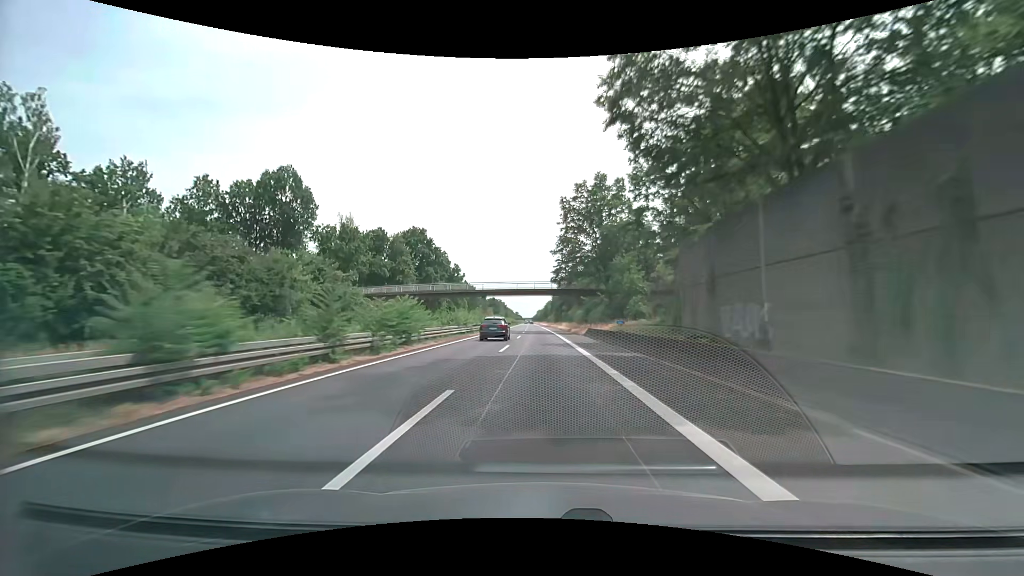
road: trunk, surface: asphalt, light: Day
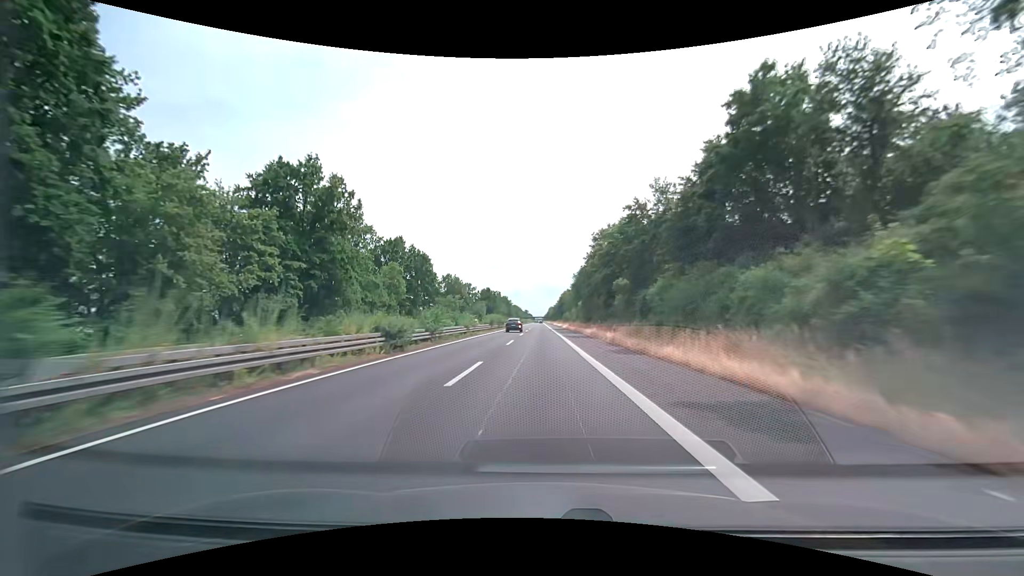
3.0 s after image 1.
(-0.9, +83.1) m; -1°
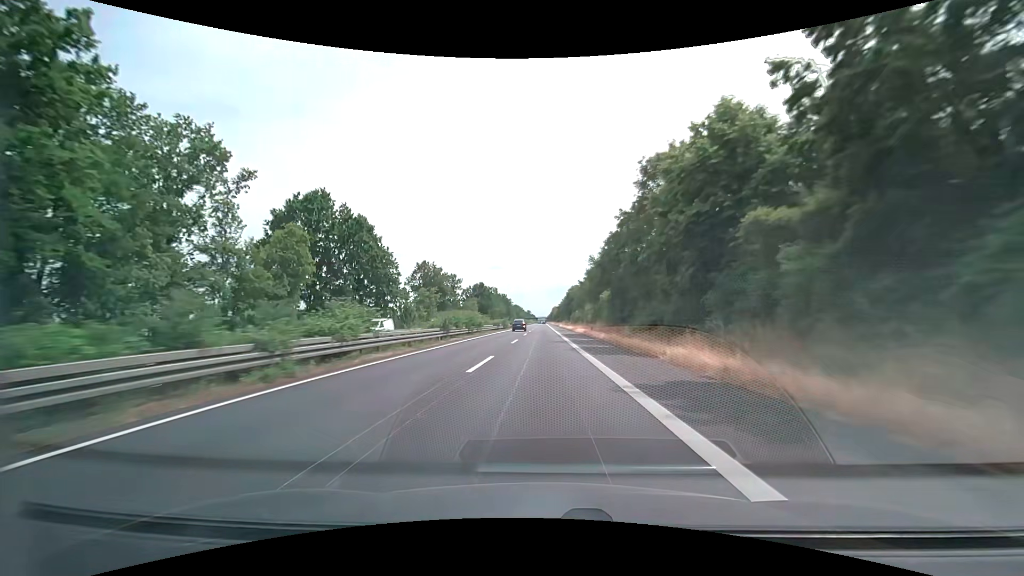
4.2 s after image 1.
(-0.1, +33.2) m; 0°
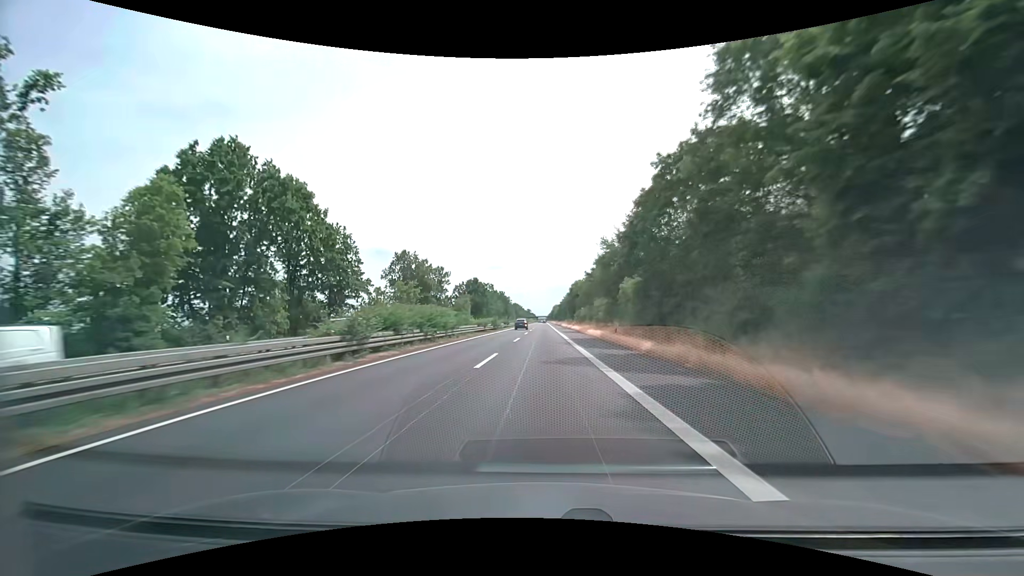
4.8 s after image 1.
(0.0, +16.6) m; 0°
(0, +10) (0, +20) (0, +30) (0, +40) (0, +50) (0, +60) (0, +70) (0, +80) (0, +90) (0, +100) m
